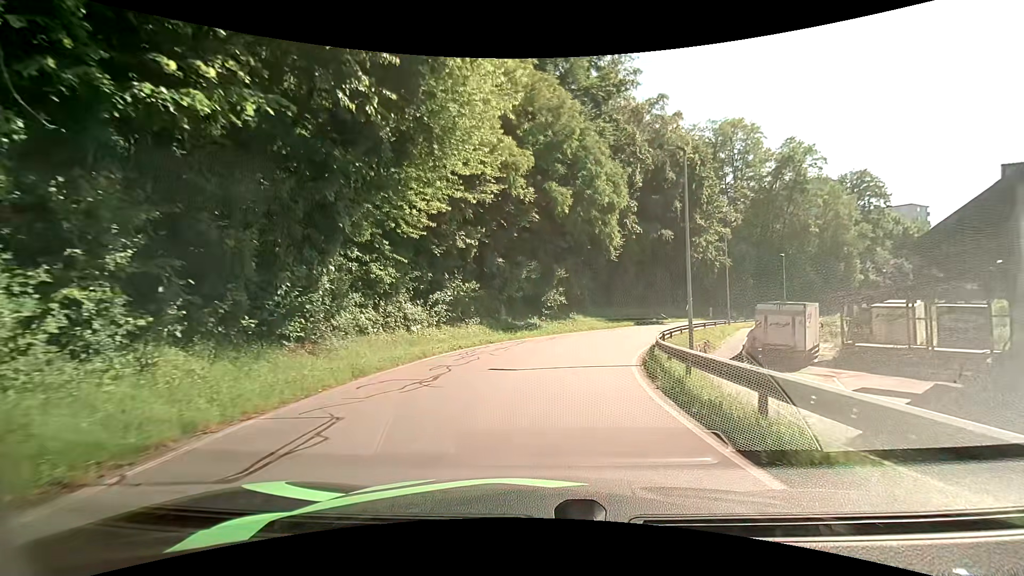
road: residential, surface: asphalt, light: Day
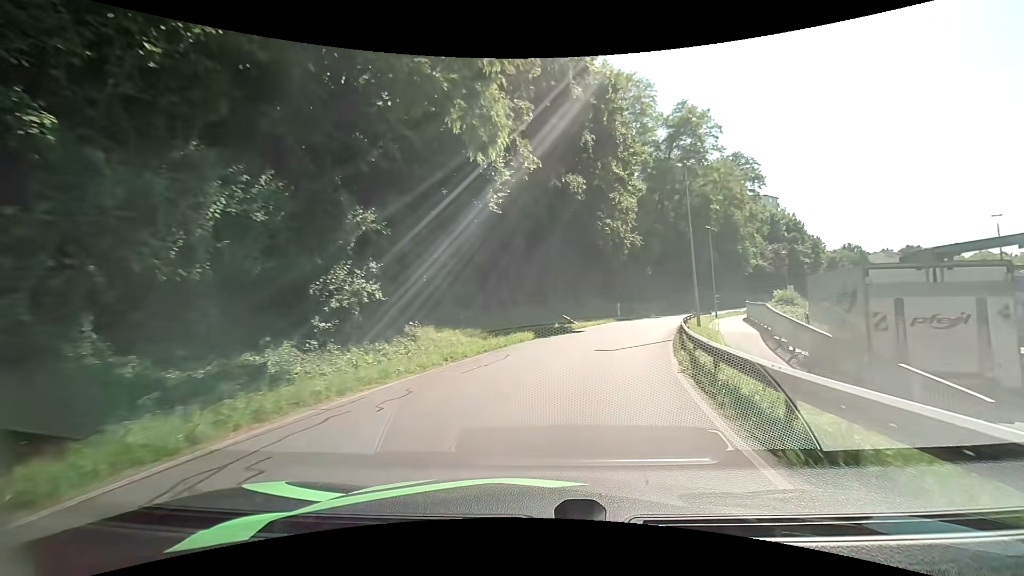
(+2.1, +21.3) m; +15°
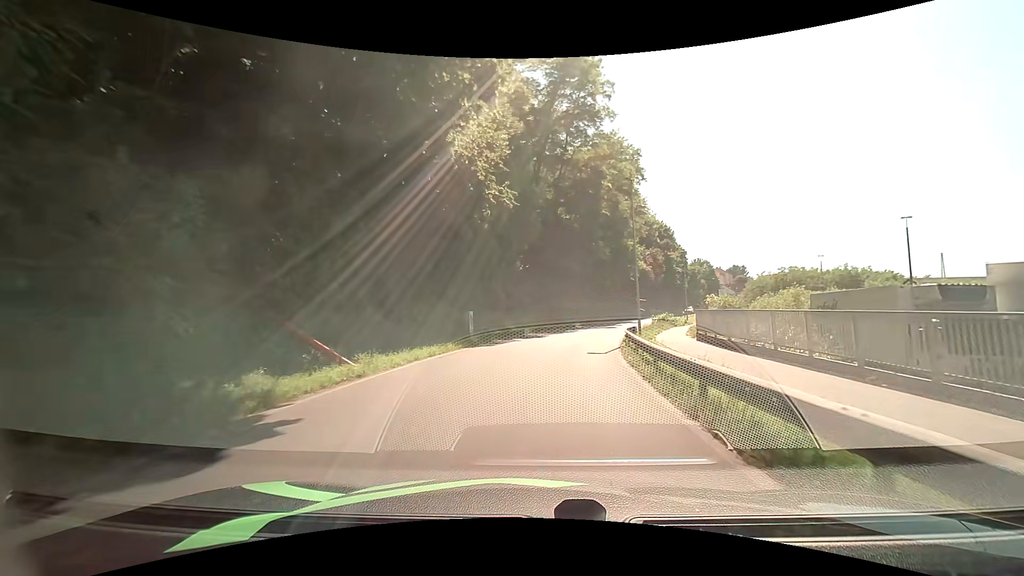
(+3.3, +22.6) m; +16°
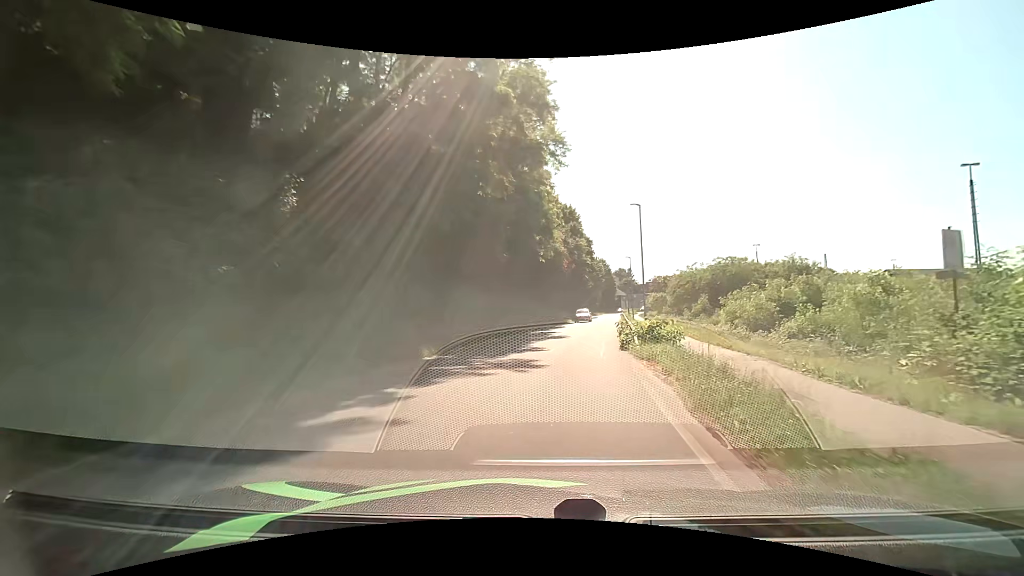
(+2.8, +28.1) m; +12°
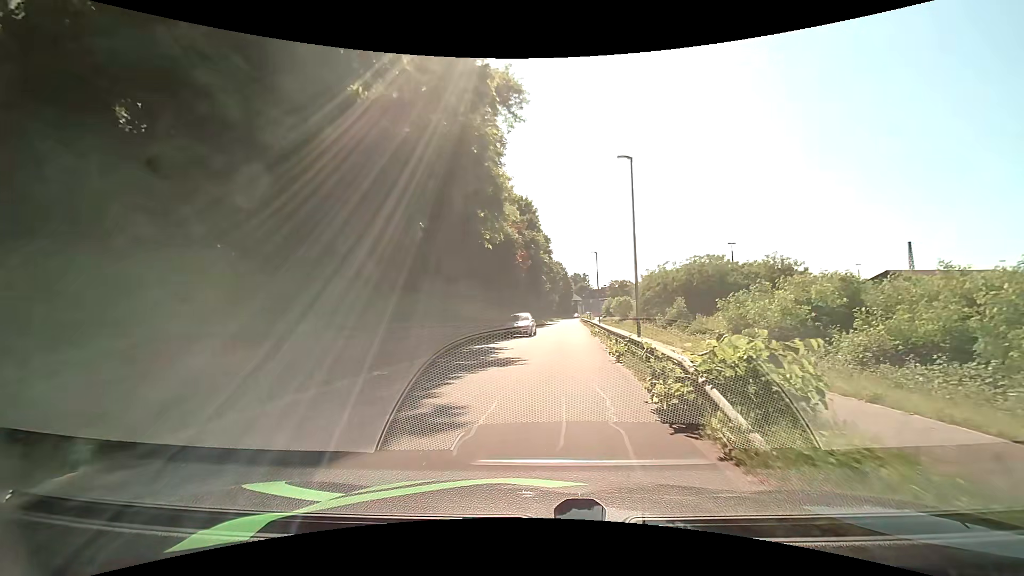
(+0.5, +10.9) m; +5°
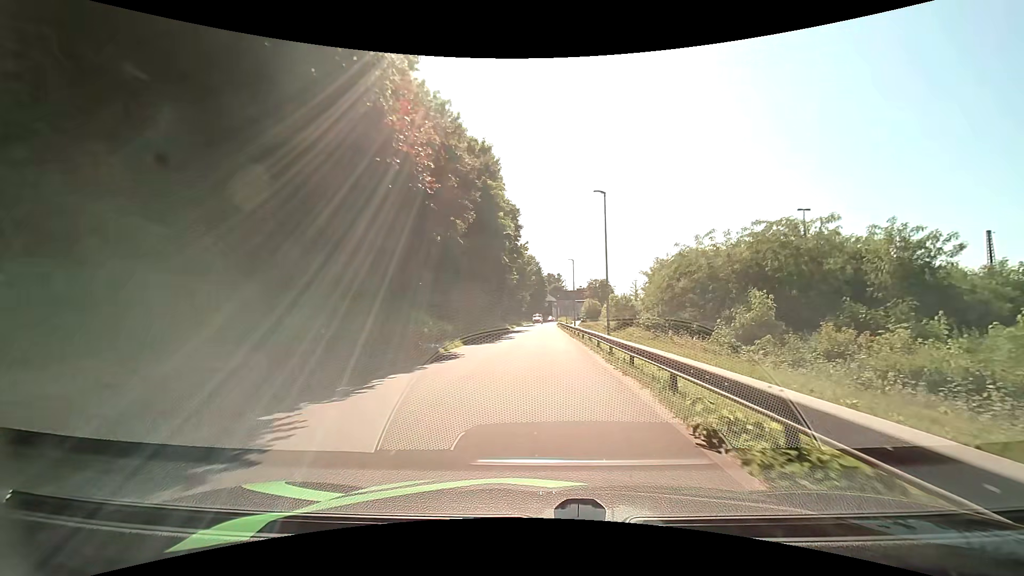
(+1.4, +27.1) m; +3°
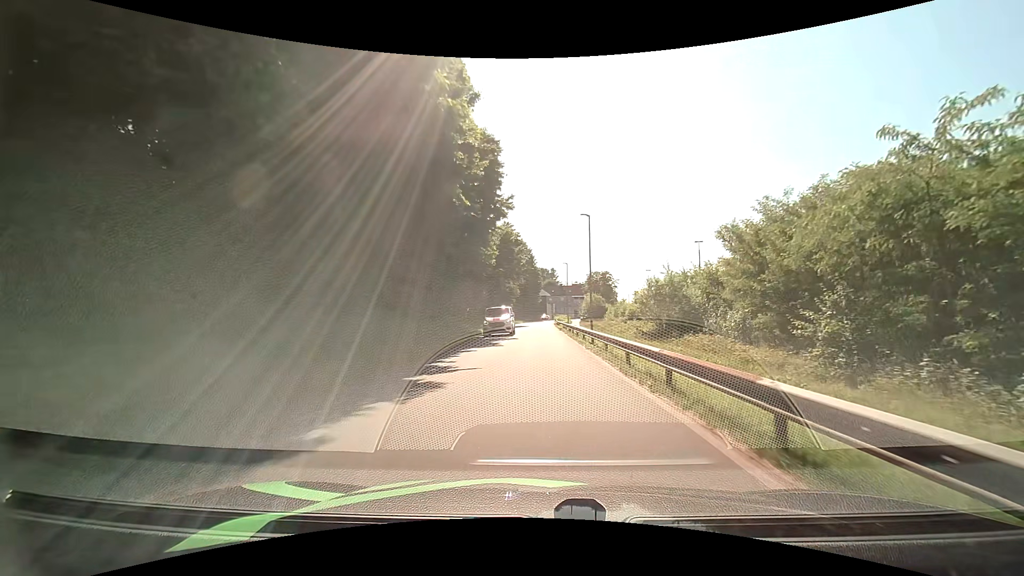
(+0.3, +23.8) m; +1°
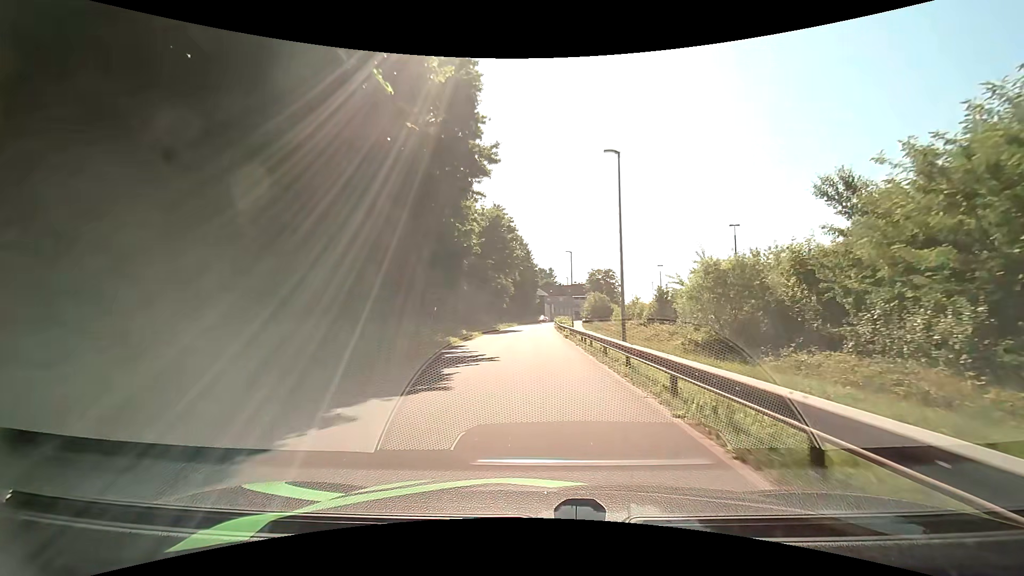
(+0.2, +12.9) m; +1°
(0, +10) (0, +20) (0, +30) (0, +40) (0, +50) (0, +60) (+1, +70) (+1, +80) (+2, +90) (+3, +100) m
